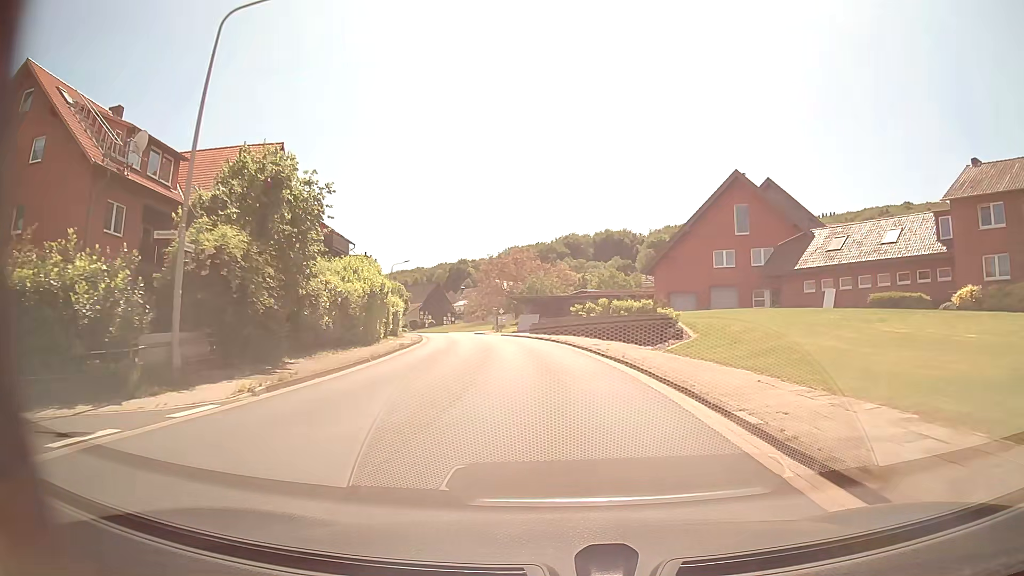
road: tertiary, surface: asphalt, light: Day
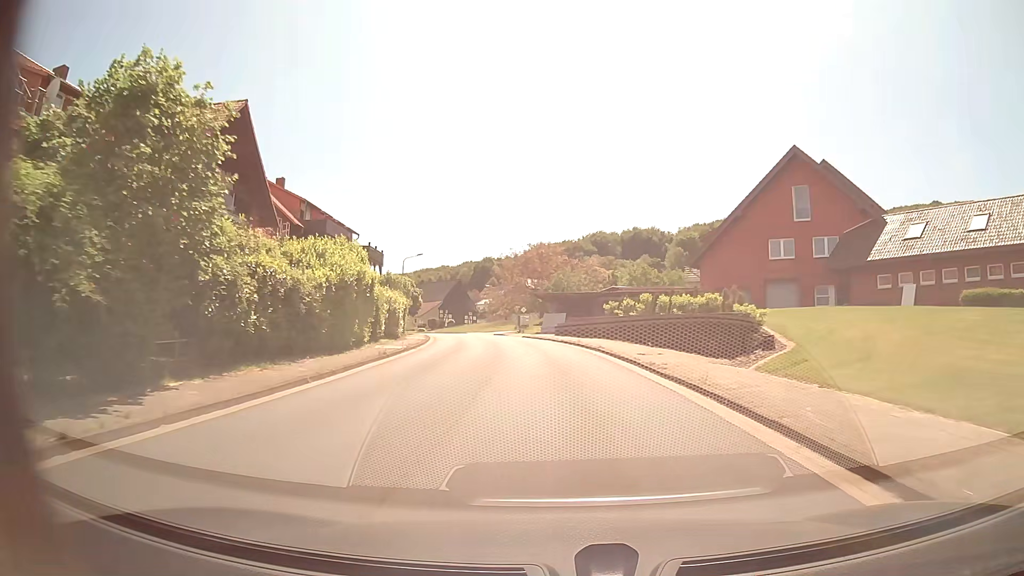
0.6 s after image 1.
(-0.2, +7.7) m; -3°
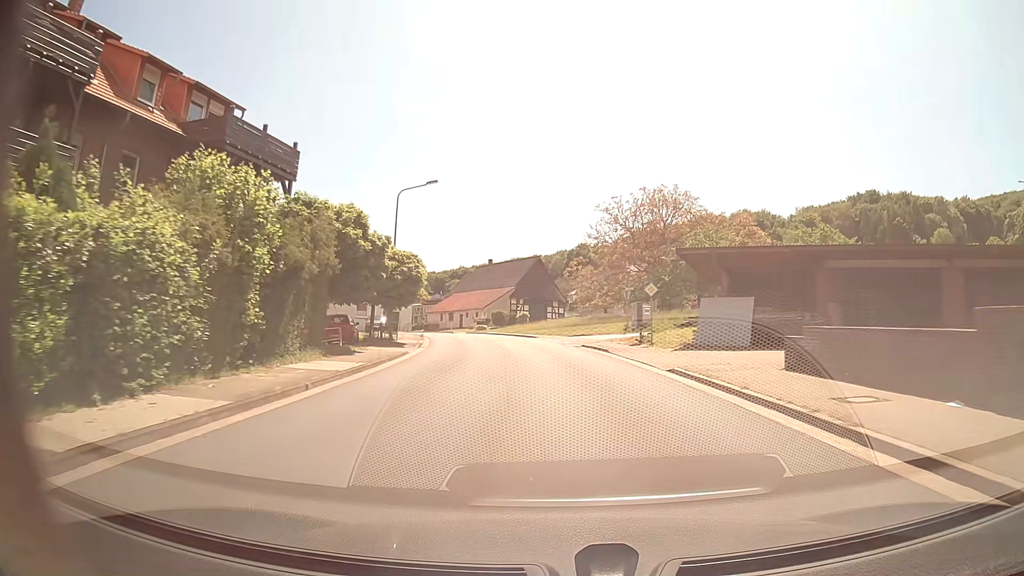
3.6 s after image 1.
(-3.0, +38.9) m; -8°
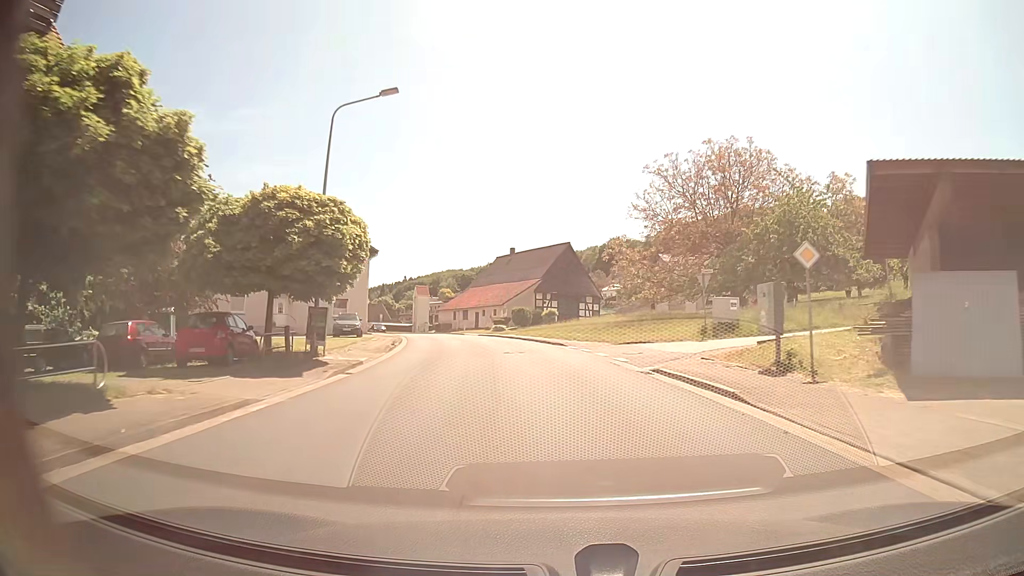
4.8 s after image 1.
(-0.4, +15.7) m; -2°
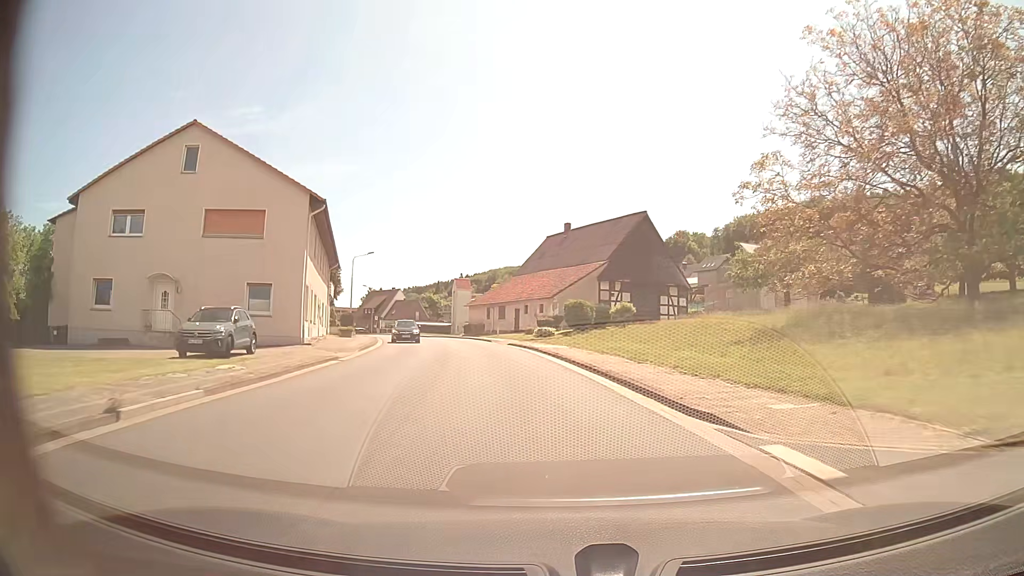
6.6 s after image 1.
(-0.9, +23.6) m; -5°
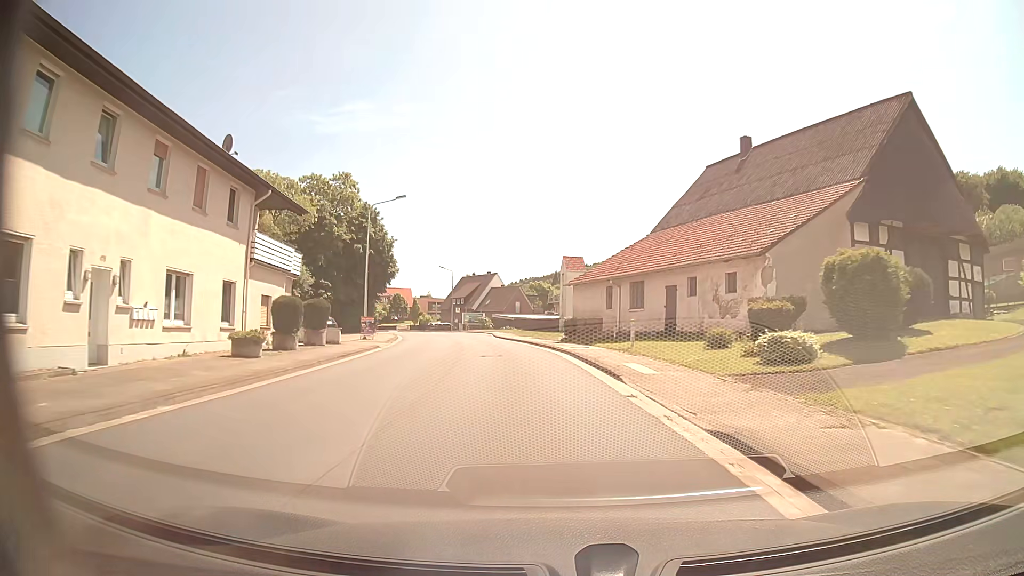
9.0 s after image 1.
(-2.9, +31.2) m; -11°
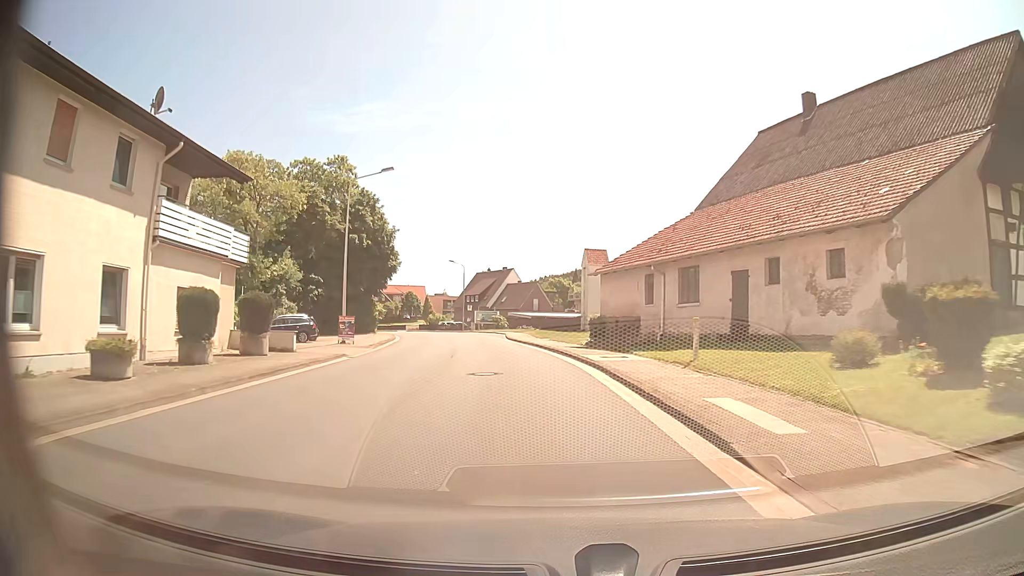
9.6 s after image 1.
(-0.1, +7.9) m; -1°
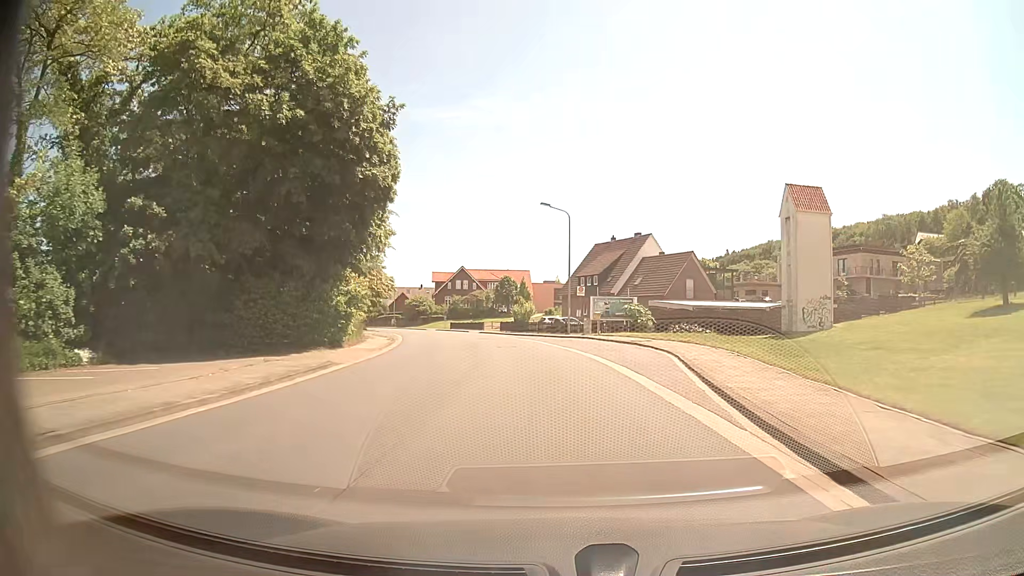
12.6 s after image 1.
(-4.1, +39.1) m; -10°
(0, +10) (0, +20) (-1, +30) (-3, +40) (-5, +50) (-8, +59) (-11, +69) (-15, +78) (-18, +87) (-22, +96) m
